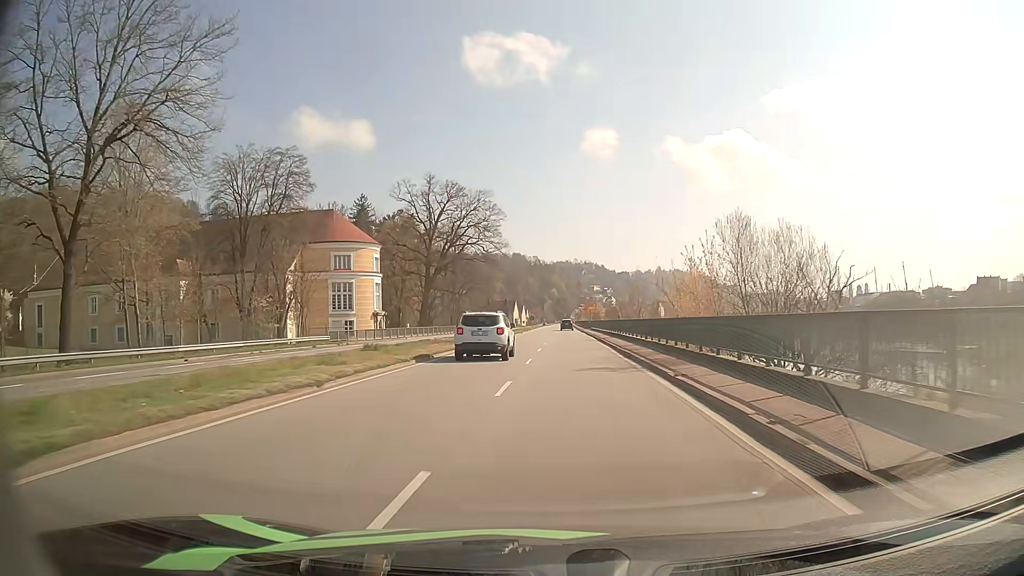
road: primary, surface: asphalt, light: Day
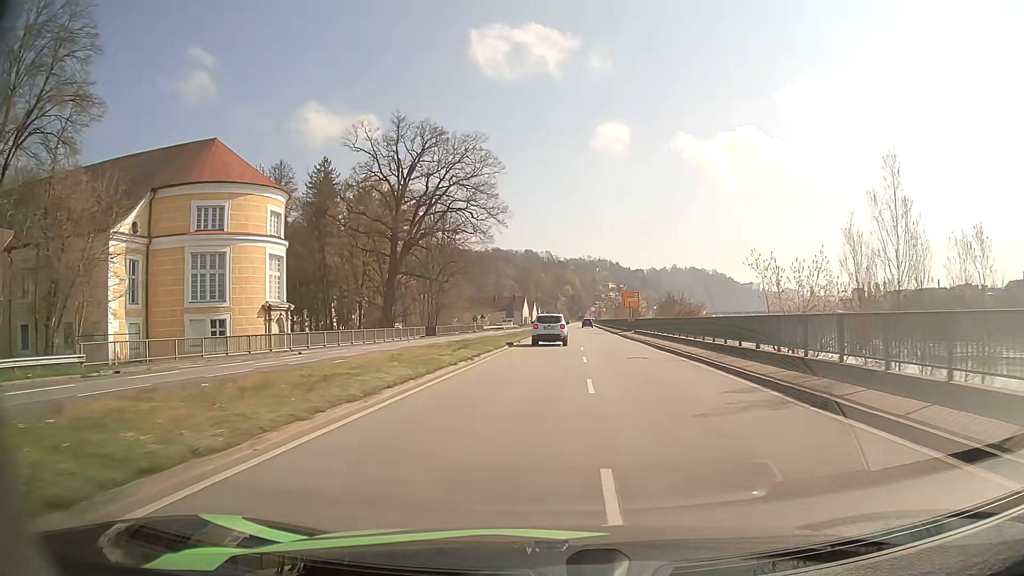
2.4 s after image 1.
(-0.6, +35.9) m; -1°
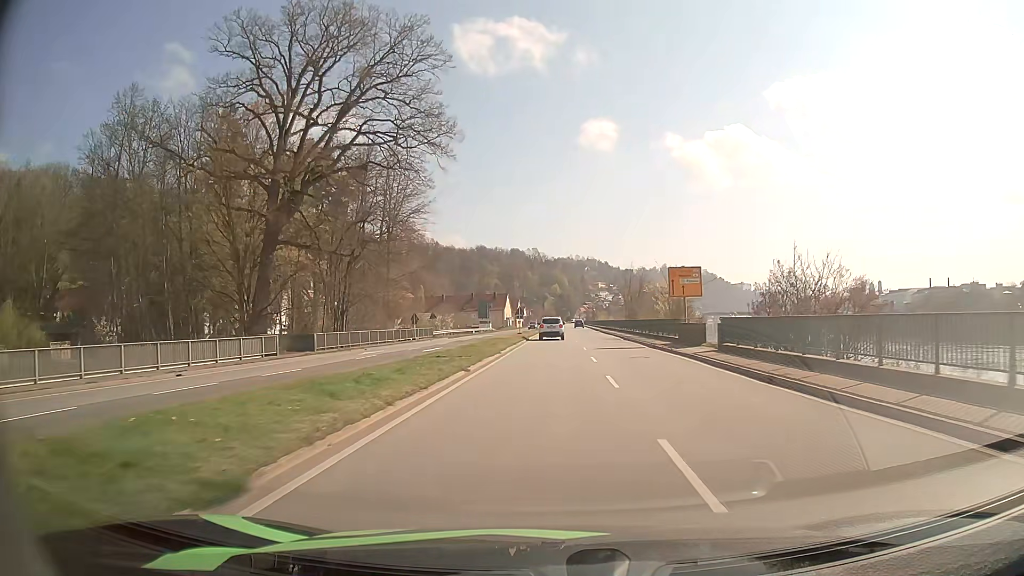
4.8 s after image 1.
(+0.5, +34.5) m; +1°
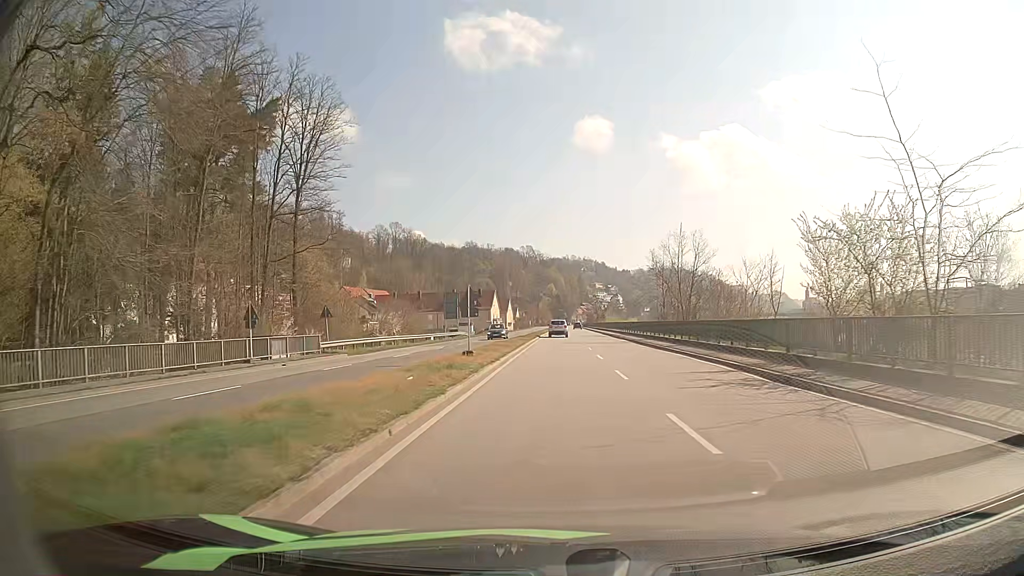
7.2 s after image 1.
(0.0, +33.9) m; 0°
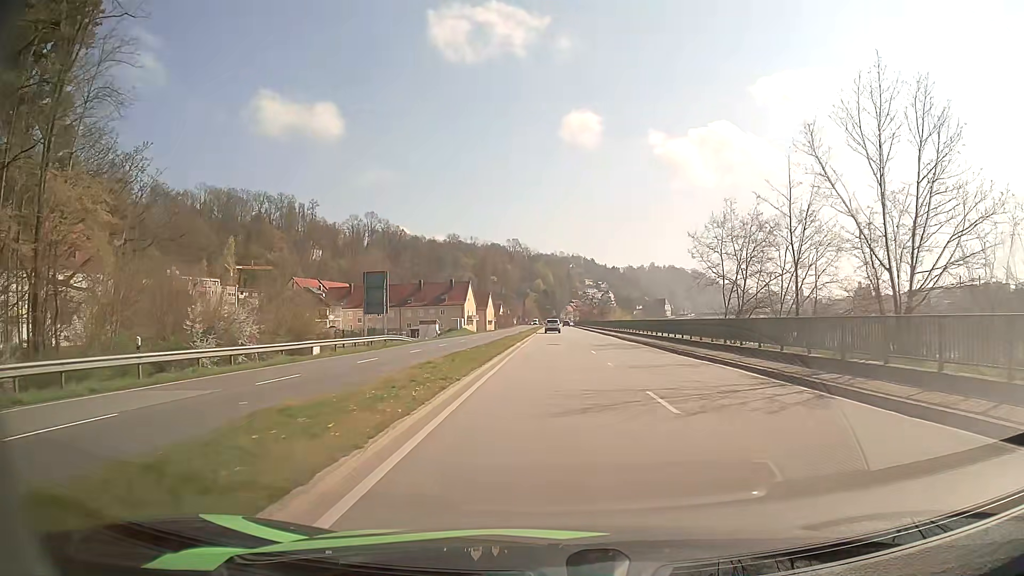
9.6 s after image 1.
(+0.2, +33.3) m; +1°
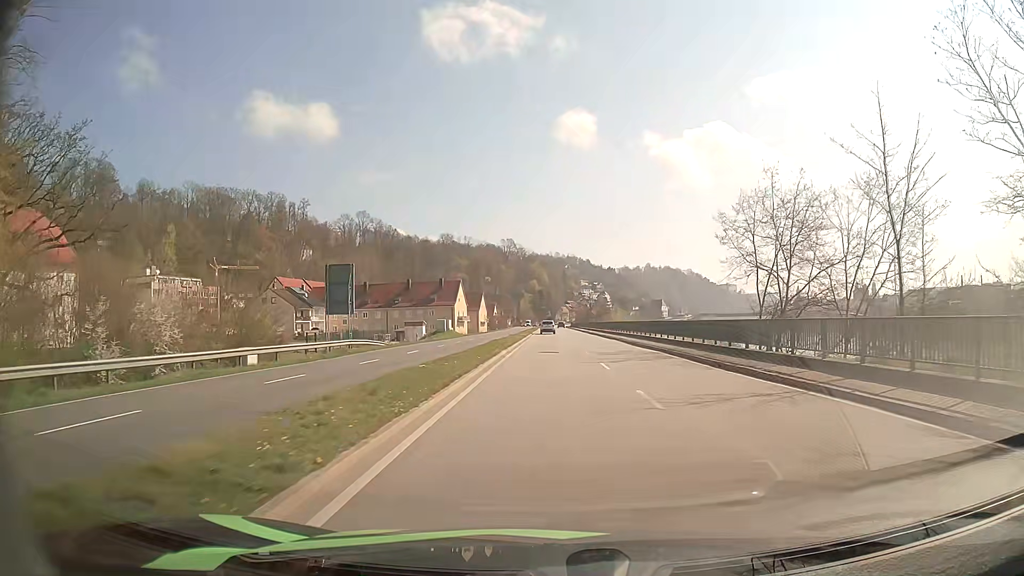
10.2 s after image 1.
(0.0, +8.2) m; 0°
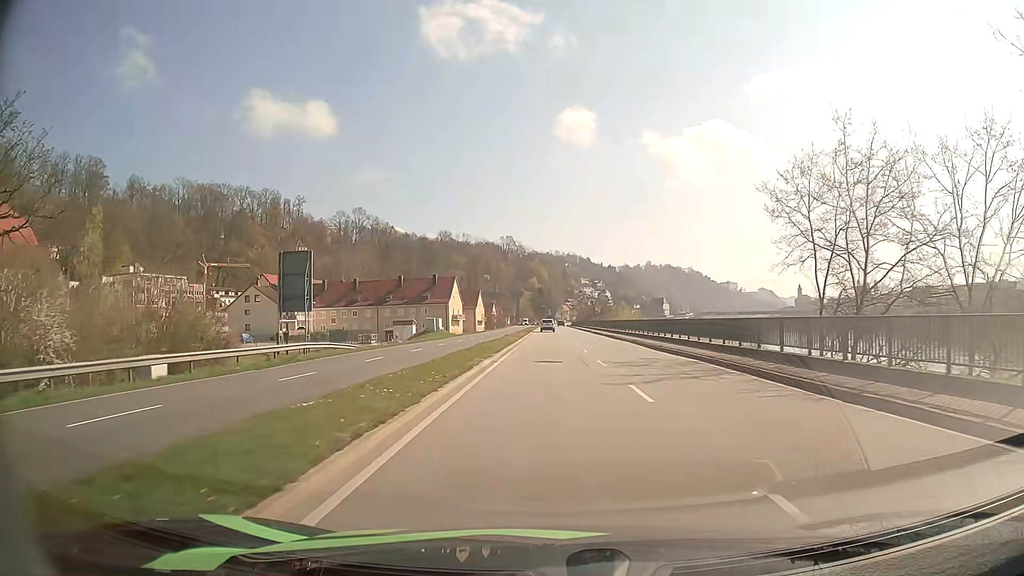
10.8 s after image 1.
(0.0, +8.2) m; 0°
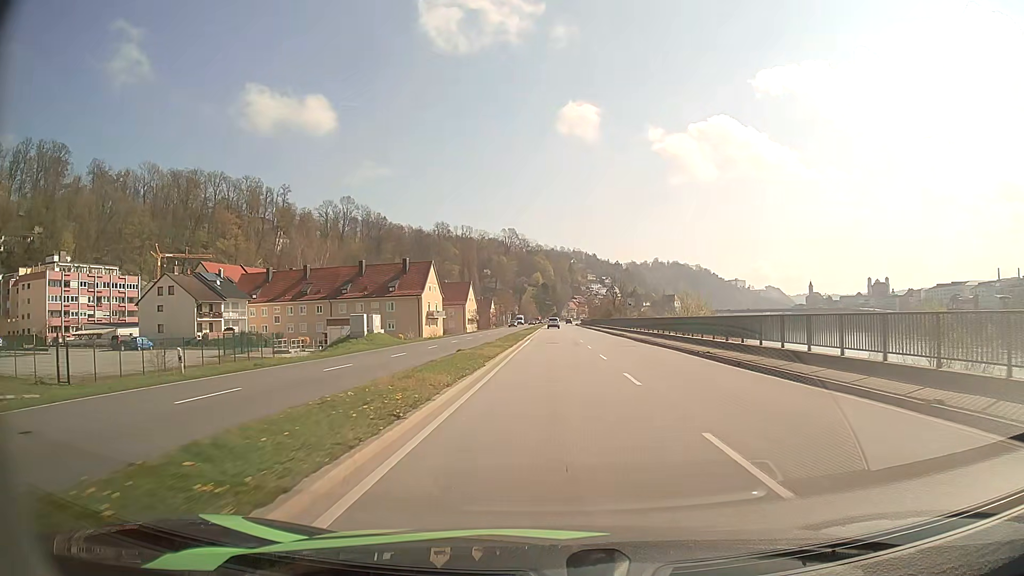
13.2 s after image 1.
(-0.2, +33.4) m; -1°
(0, +10) (0, +20) (0, +30) (0, +40) (0, +50) (0, +60) (+1, +70) (+1, +80) (+1, +90) (+1, +100) m
